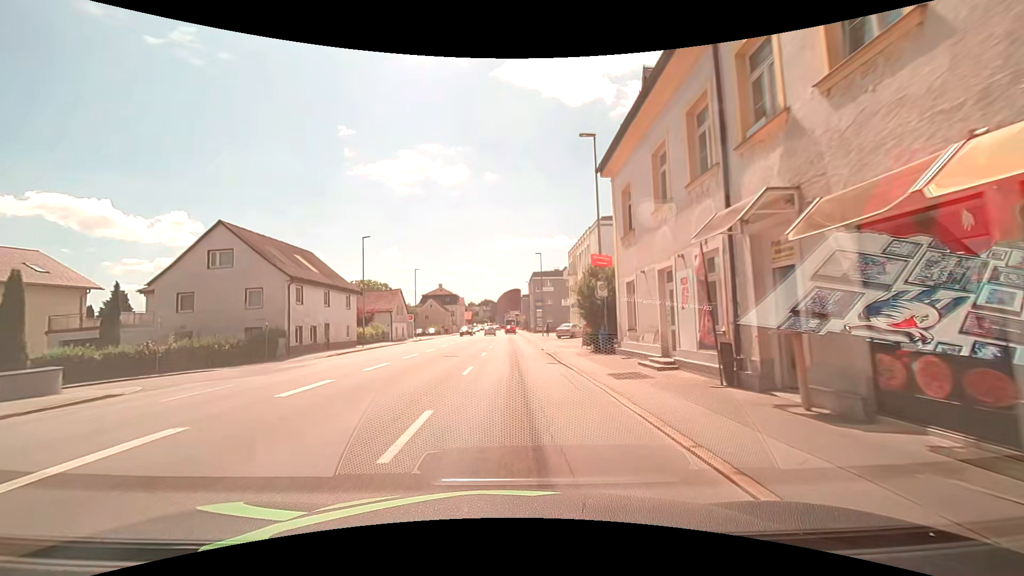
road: tertiary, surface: asphalt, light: Day
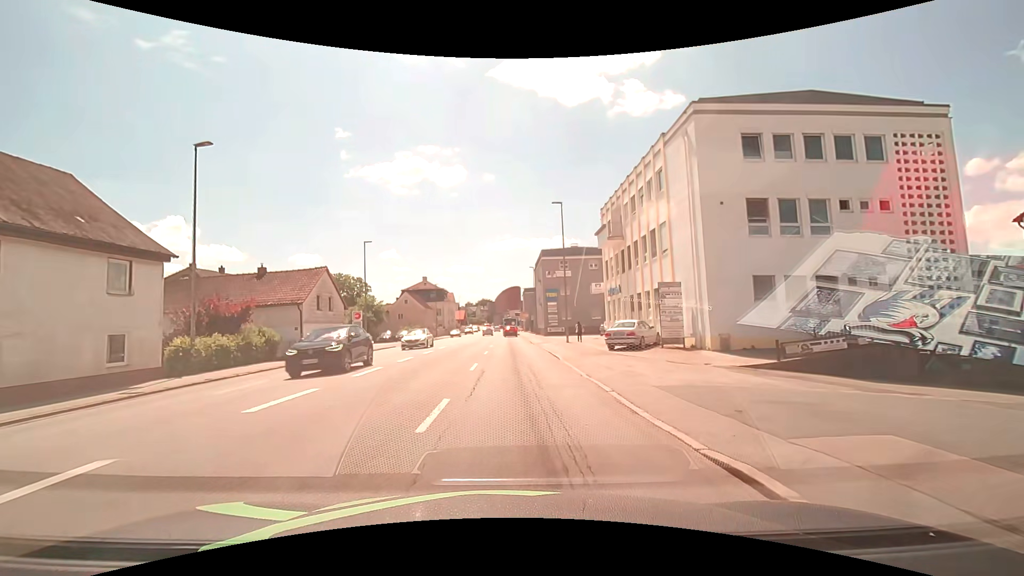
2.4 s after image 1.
(0.0, +25.3) m; 0°
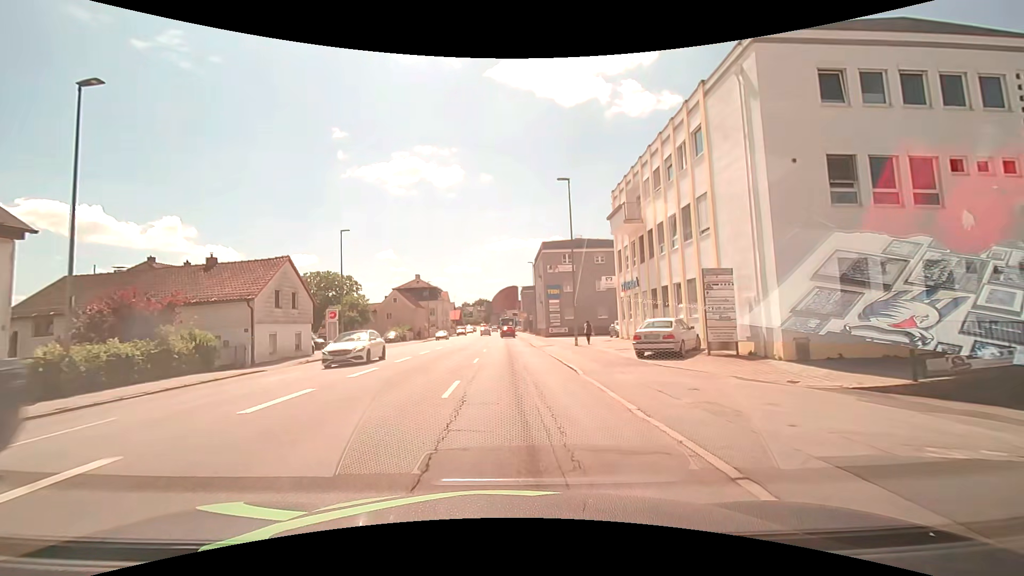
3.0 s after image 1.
(0.0, +5.9) m; +1°
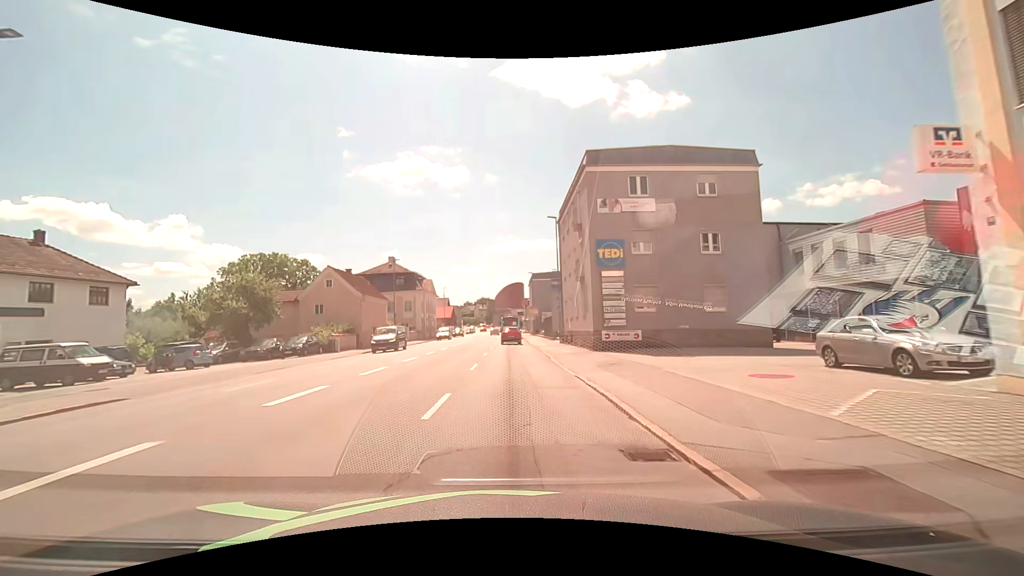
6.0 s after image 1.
(-0.2, +29.3) m; -1°
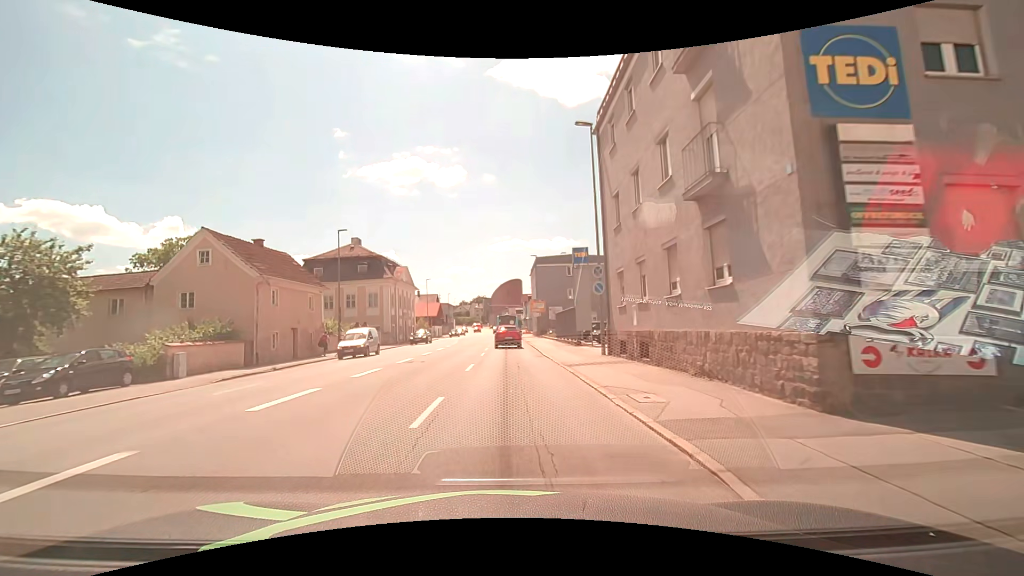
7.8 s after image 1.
(+0.1, +18.8) m; +1°
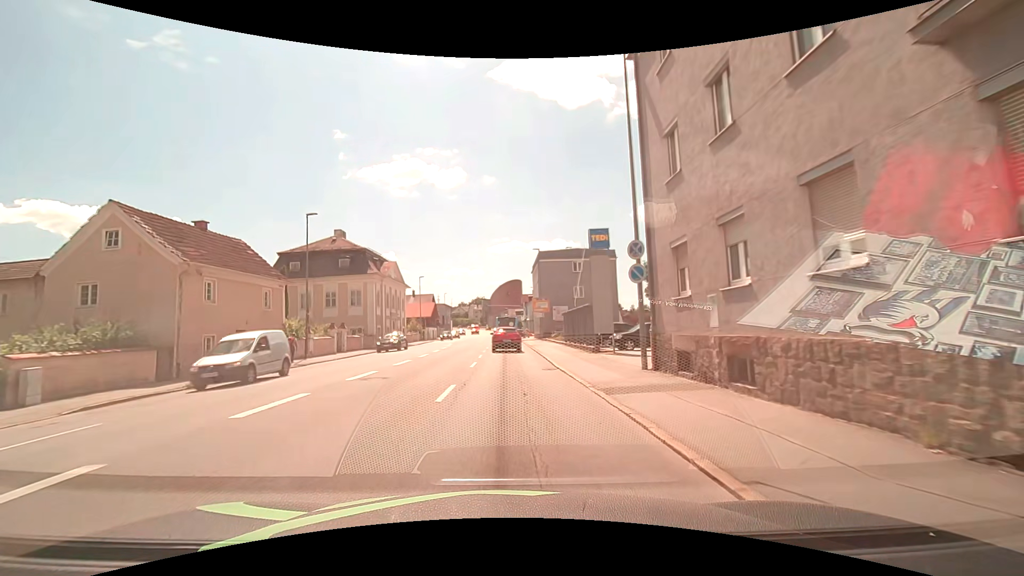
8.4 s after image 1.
(0.0, +6.4) m; 0°
(0, +10) (0, +20) (0, +30) (0, +40) (0, +50) (0, +60) (0, +70) (0, +80) (0, +90) (+1, +100) m
